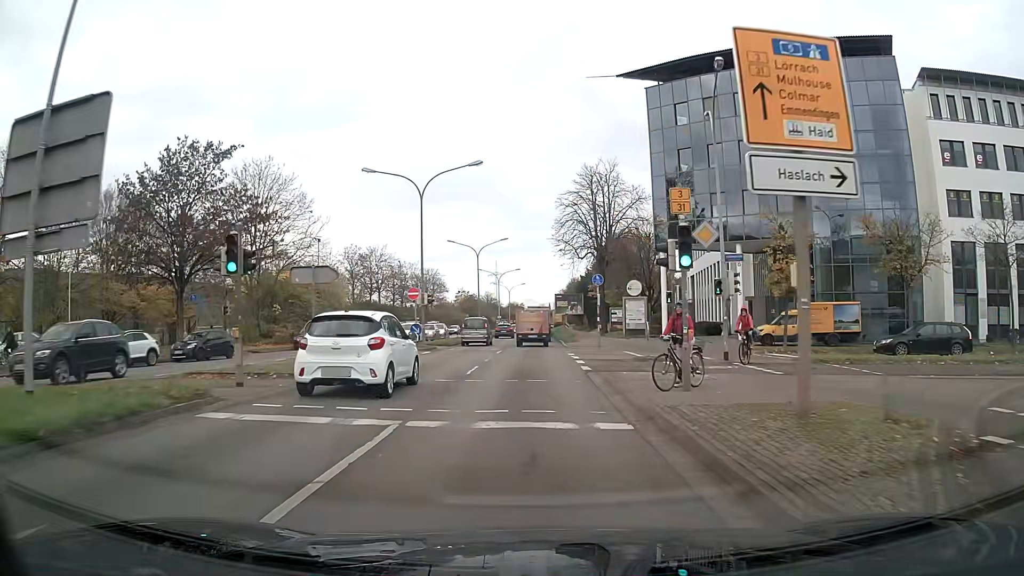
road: primary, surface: asphalt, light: Day
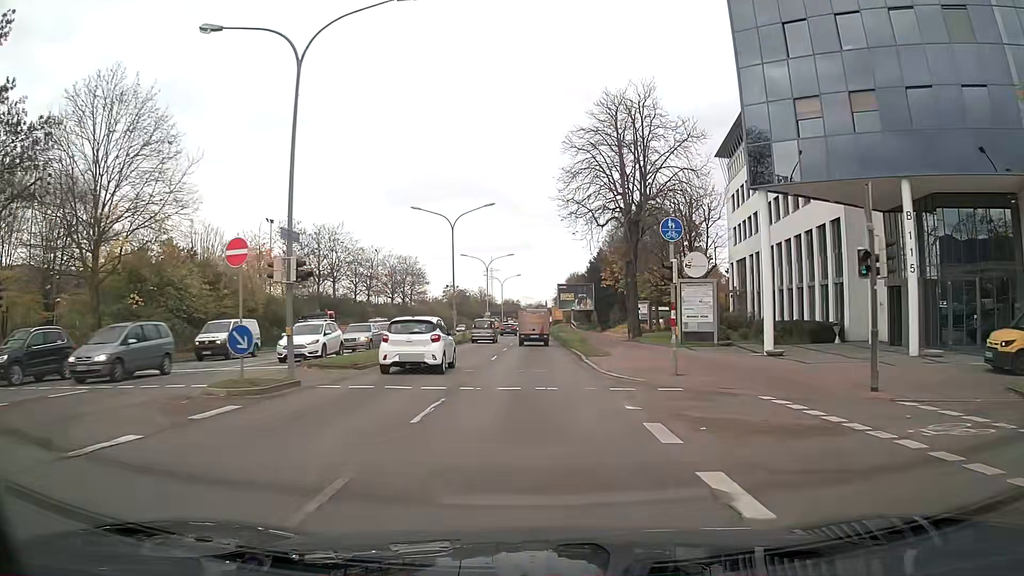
(0.0, +20.3) m; 0°
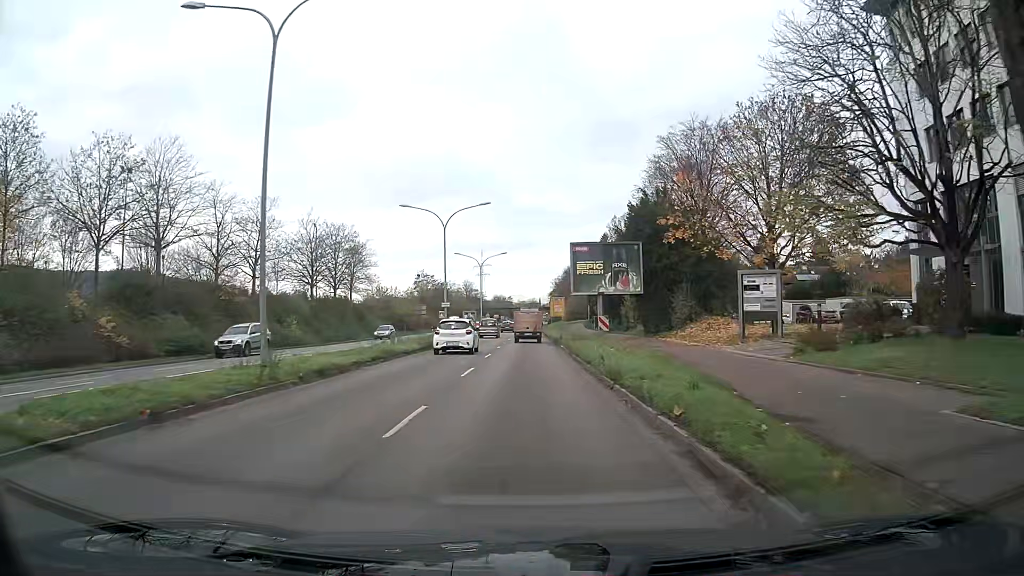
(+0.2, +35.4) m; 0°
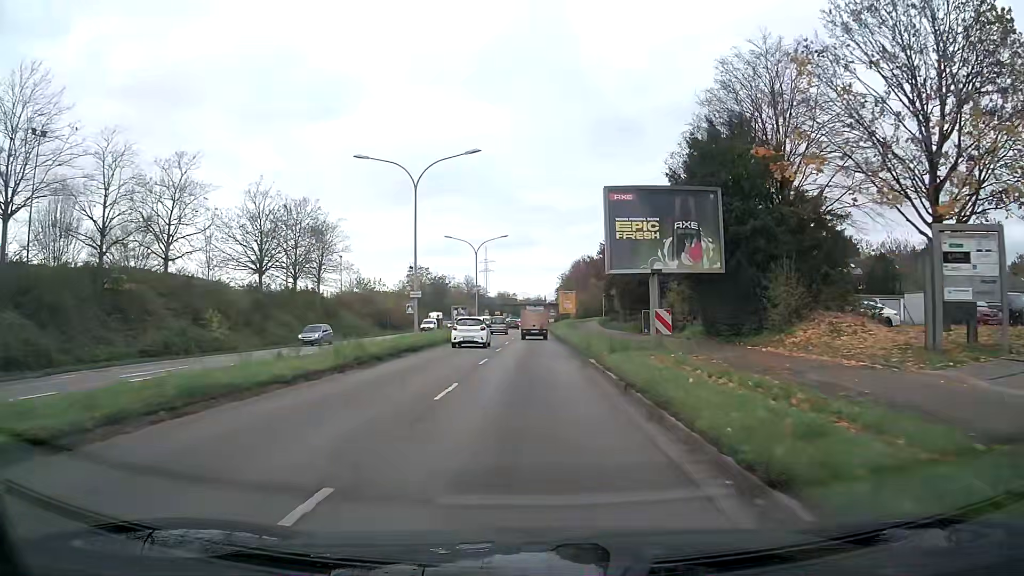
(-0.1, +14.8) m; 0°
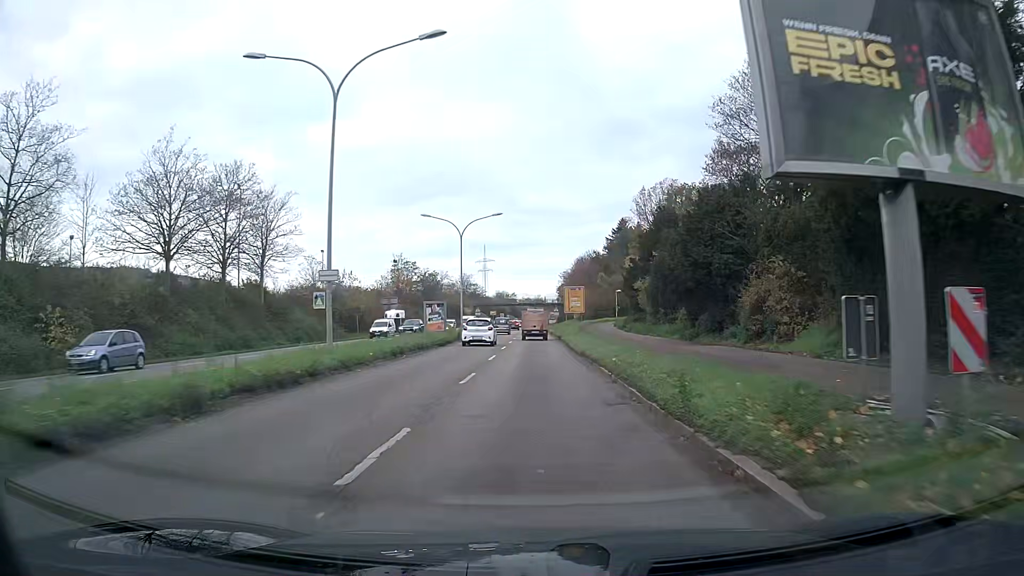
(+0.1, +15.1) m; 0°
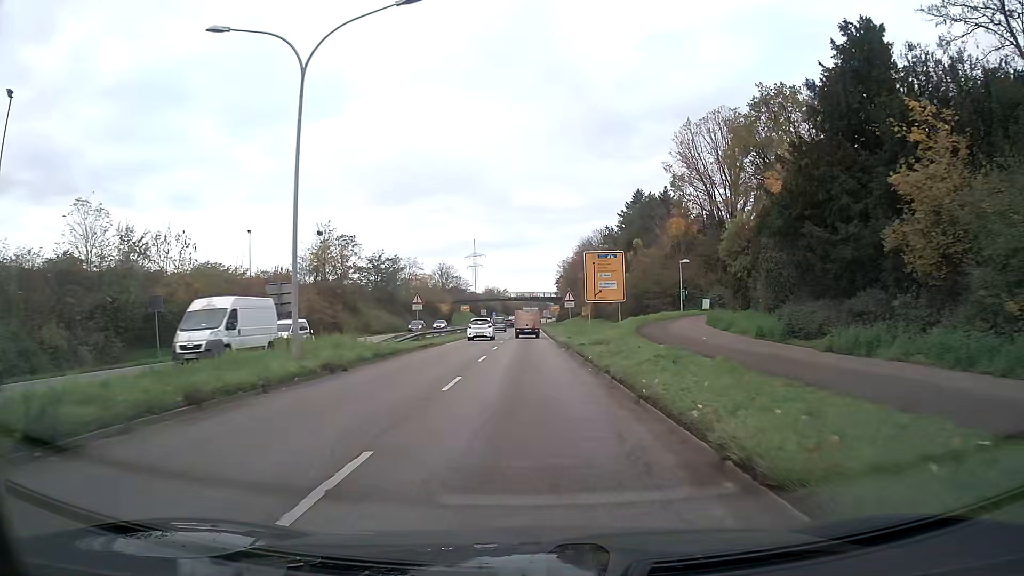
(+0.2, +37.9) m; 0°
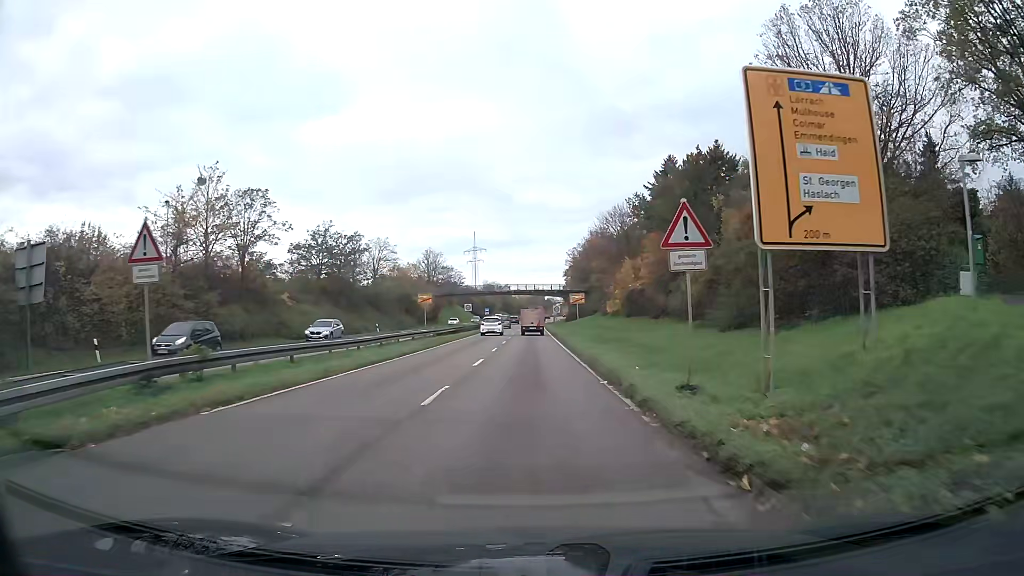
(-0.1, +29.8) m; 0°
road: trunk
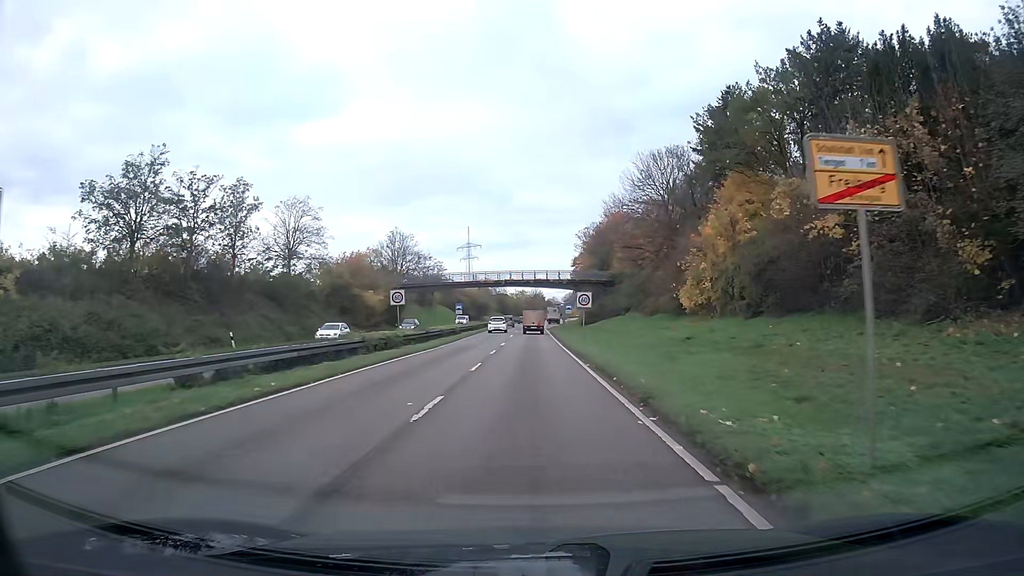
(0.0, +37.5) m; 0°
